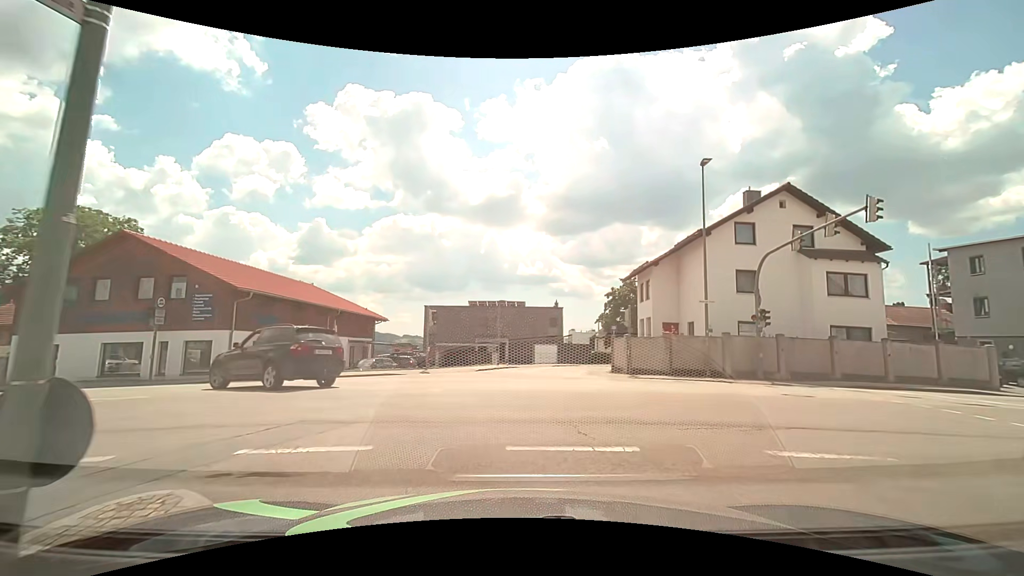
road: tertiary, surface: asphalt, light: Day
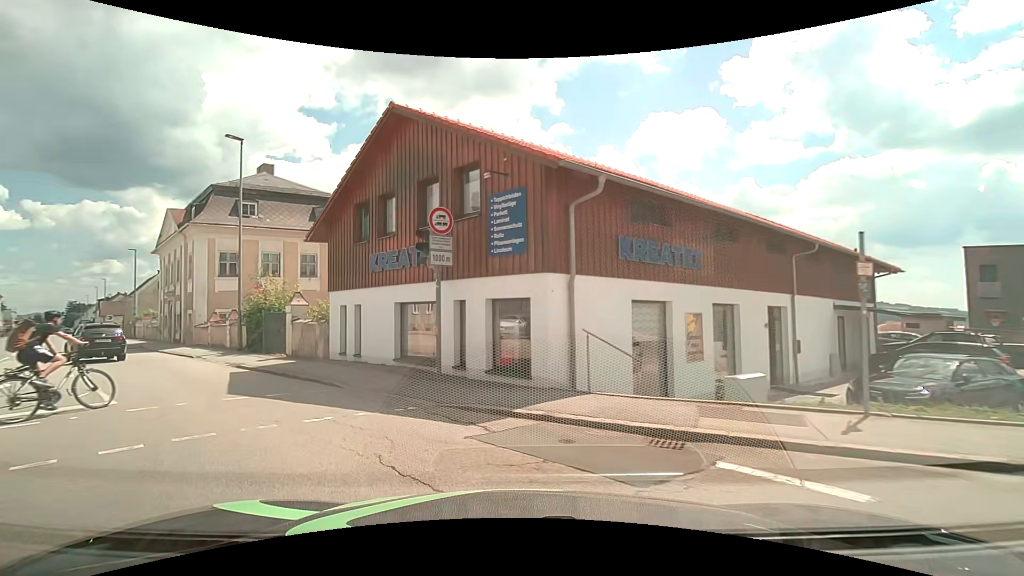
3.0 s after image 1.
(-5.3, +16.2) m; -47°
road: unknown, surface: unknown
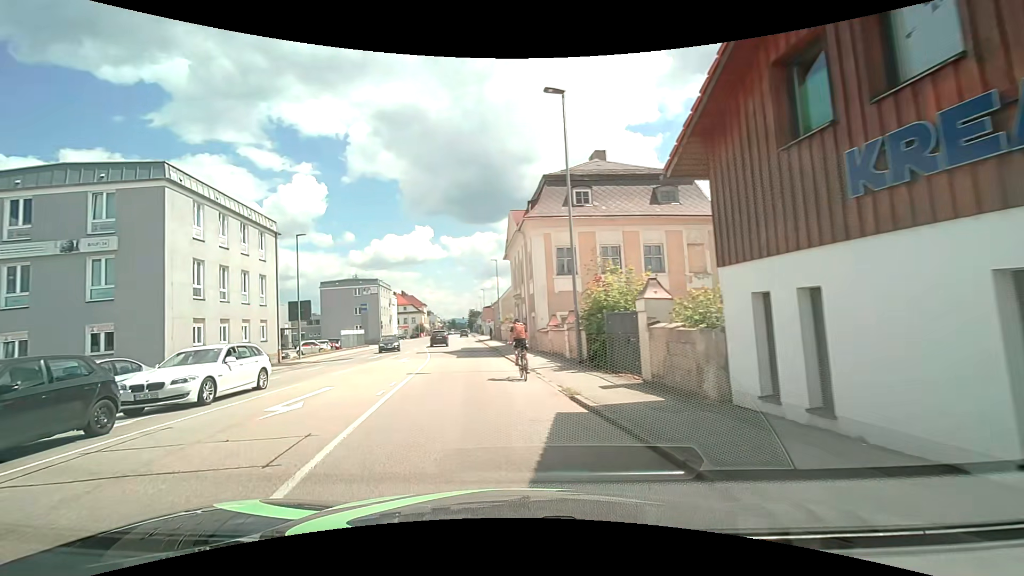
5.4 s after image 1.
(-2.8, +8.4) m; -37°
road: tertiary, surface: asphalt
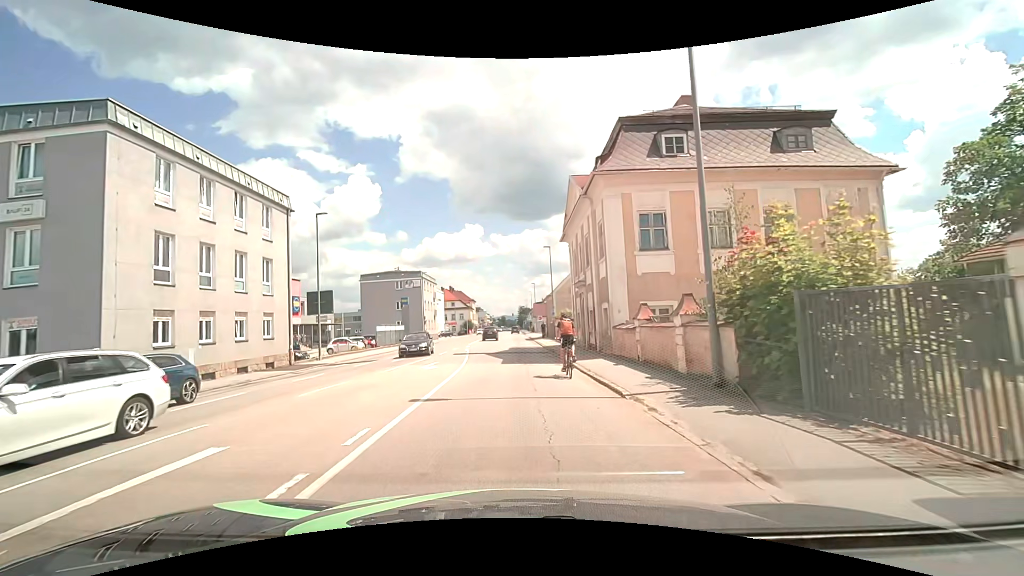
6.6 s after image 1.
(-0.6, +7.8) m; -5°
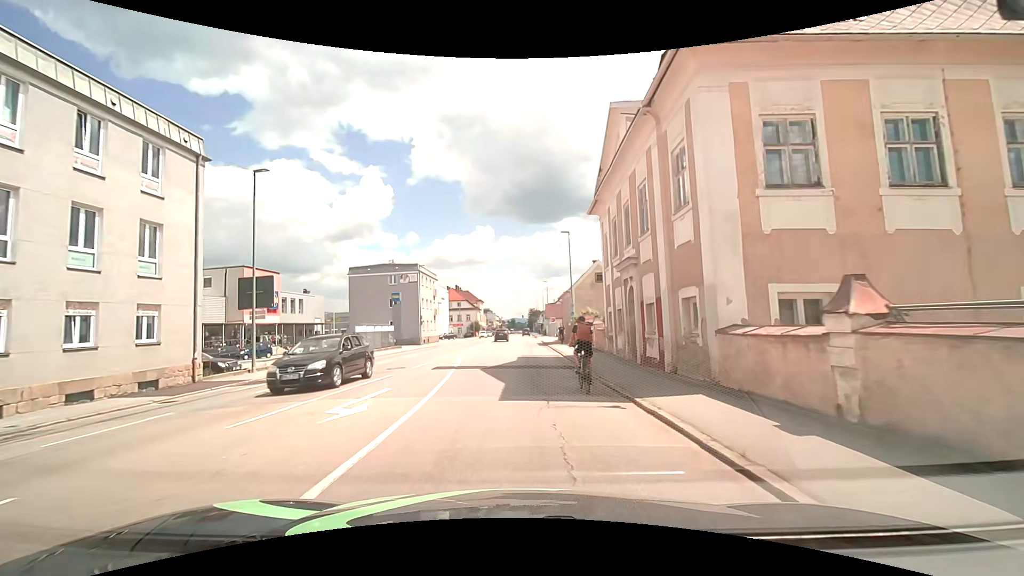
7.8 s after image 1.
(-0.1, +10.1) m; -1°
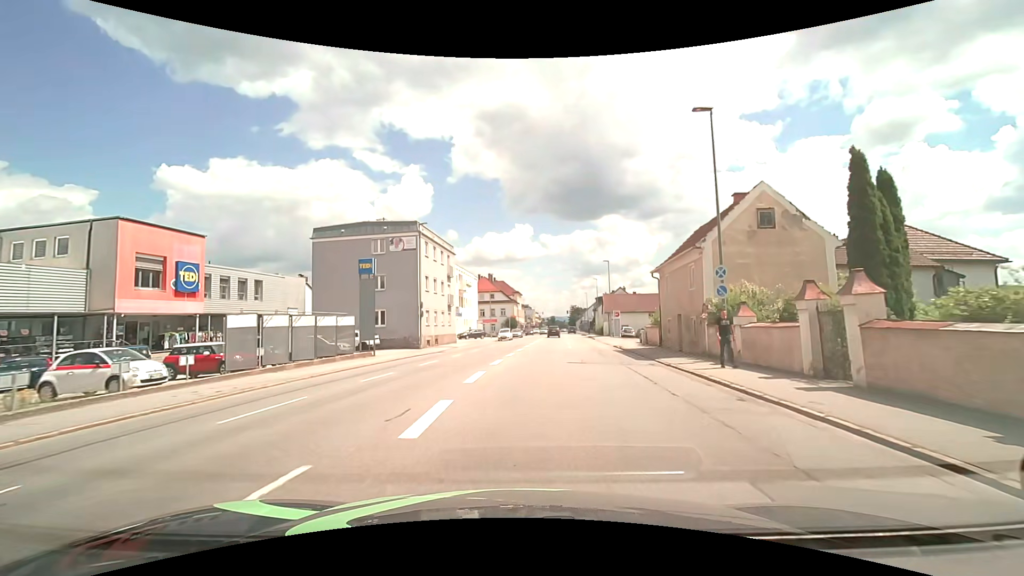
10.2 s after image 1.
(-1.5, +24.7) m; -3°
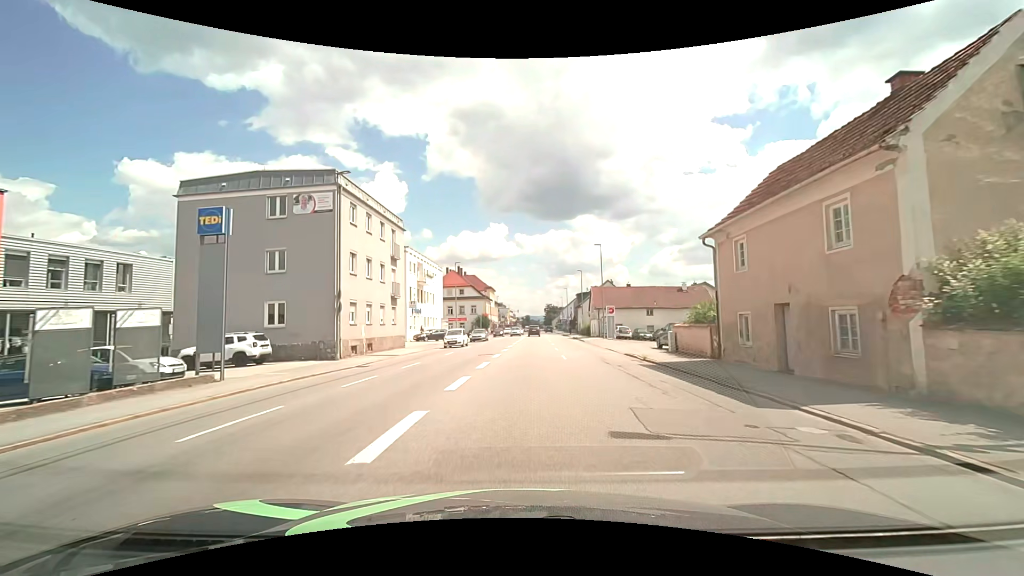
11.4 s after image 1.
(+0.1, +13.3) m; +2°
